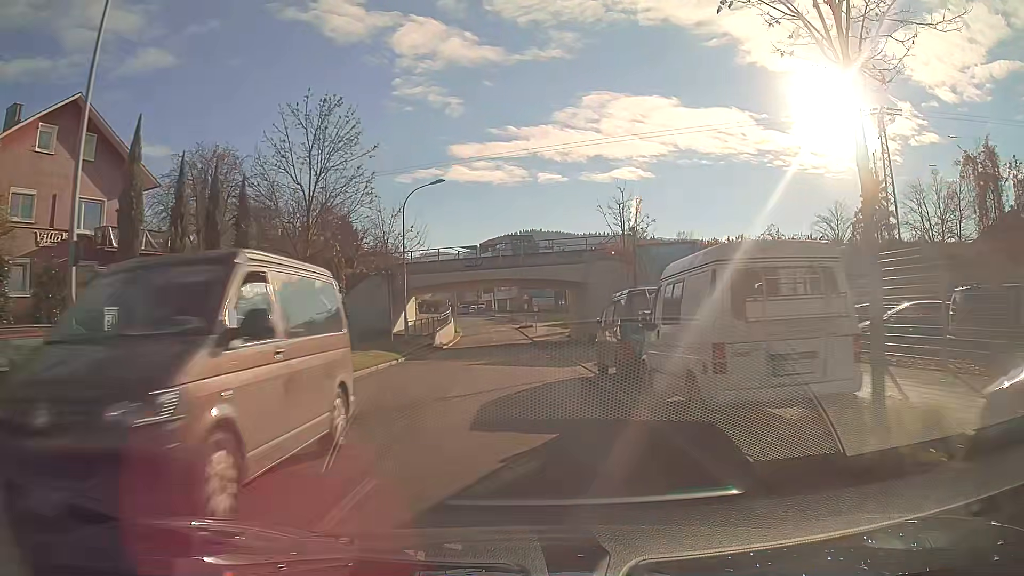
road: secondary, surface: asphalt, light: Day
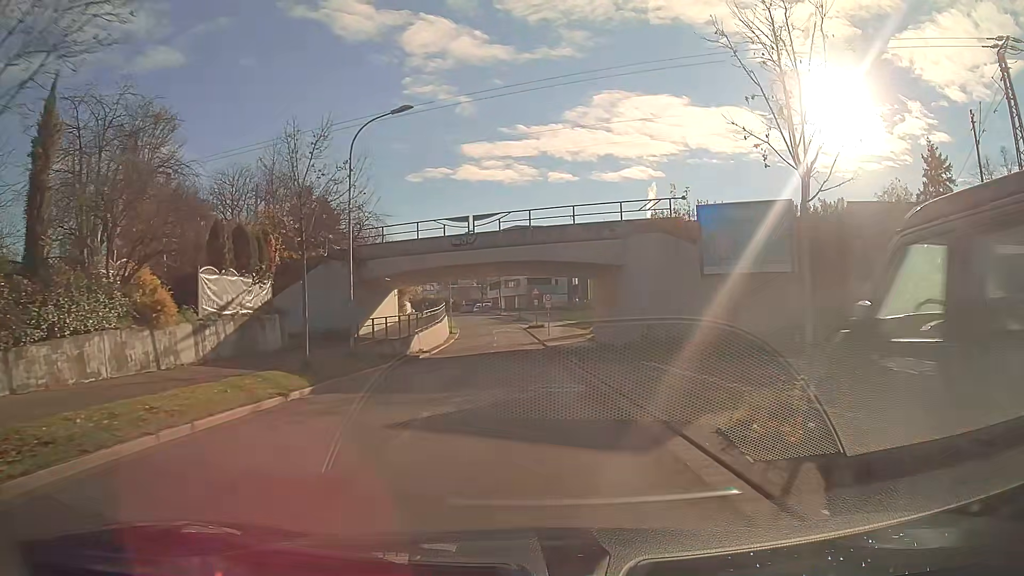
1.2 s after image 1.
(-0.1, +13.4) m; -1°
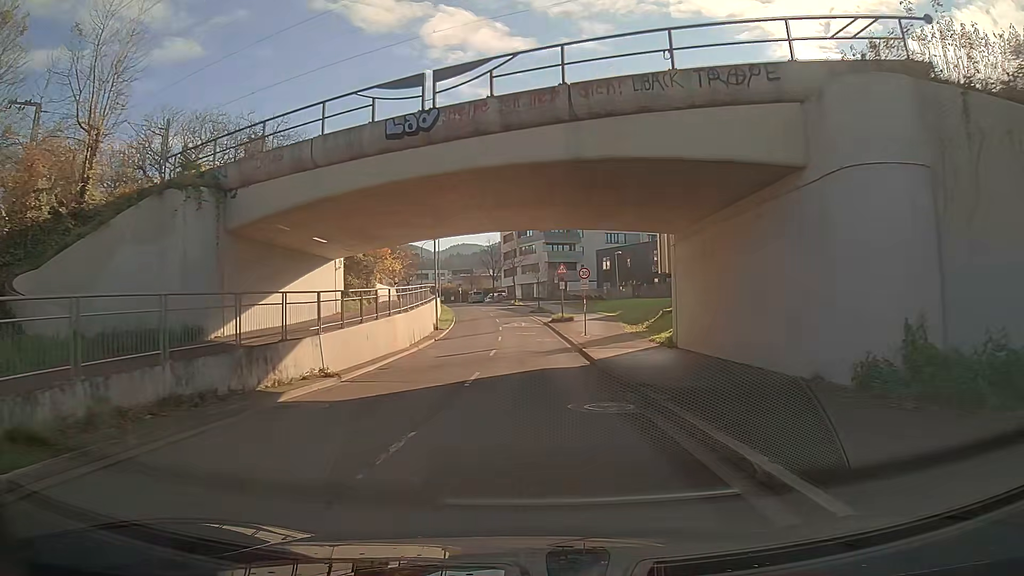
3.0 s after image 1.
(-0.3, +20.4) m; -2°
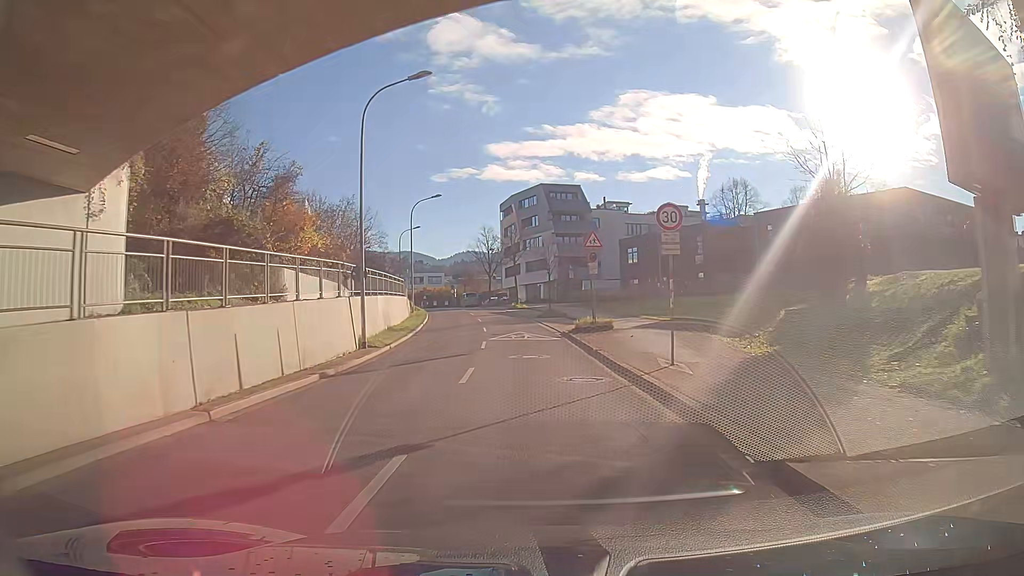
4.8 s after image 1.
(-0.5, +19.8) m; -3°
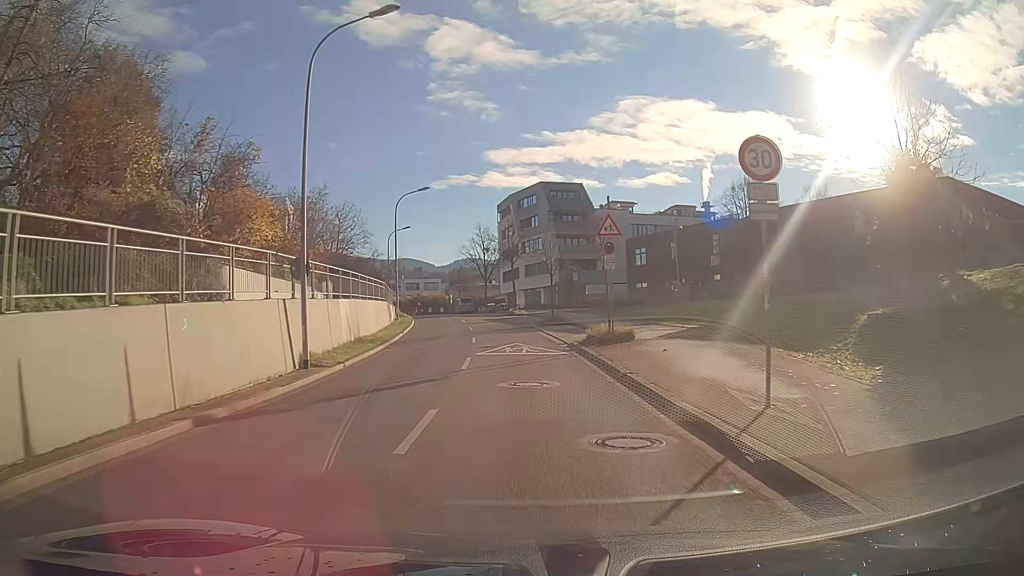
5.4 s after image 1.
(+0.1, +5.9) m; +1°
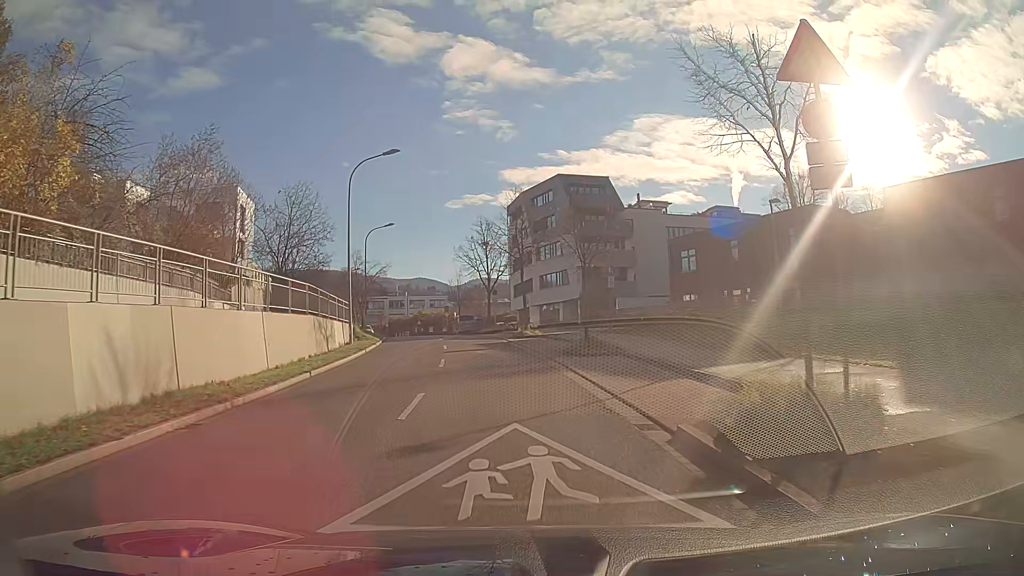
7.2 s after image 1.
(+0.1, +15.4) m; 0°
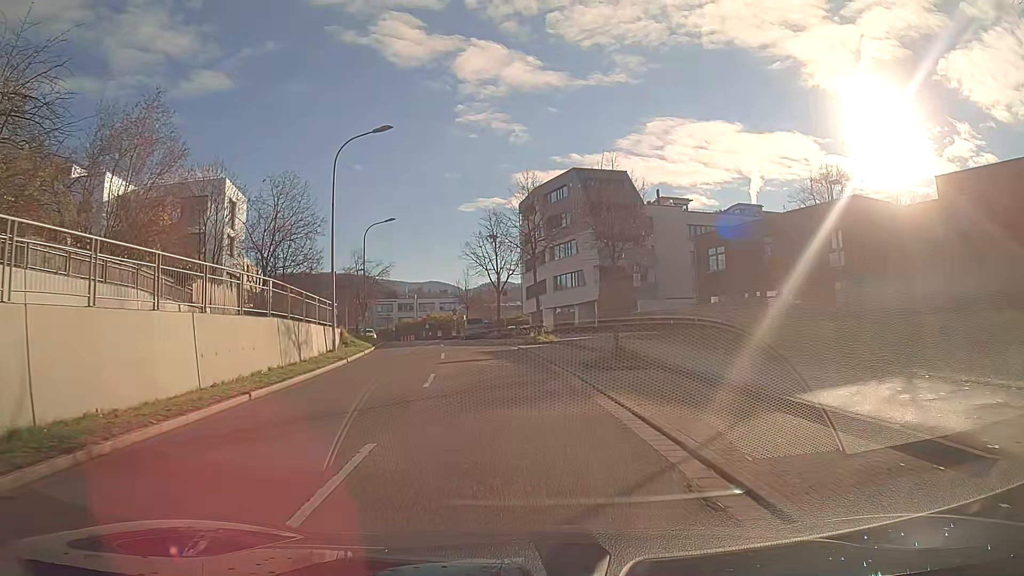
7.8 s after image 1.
(0.0, +4.7) m; -1°
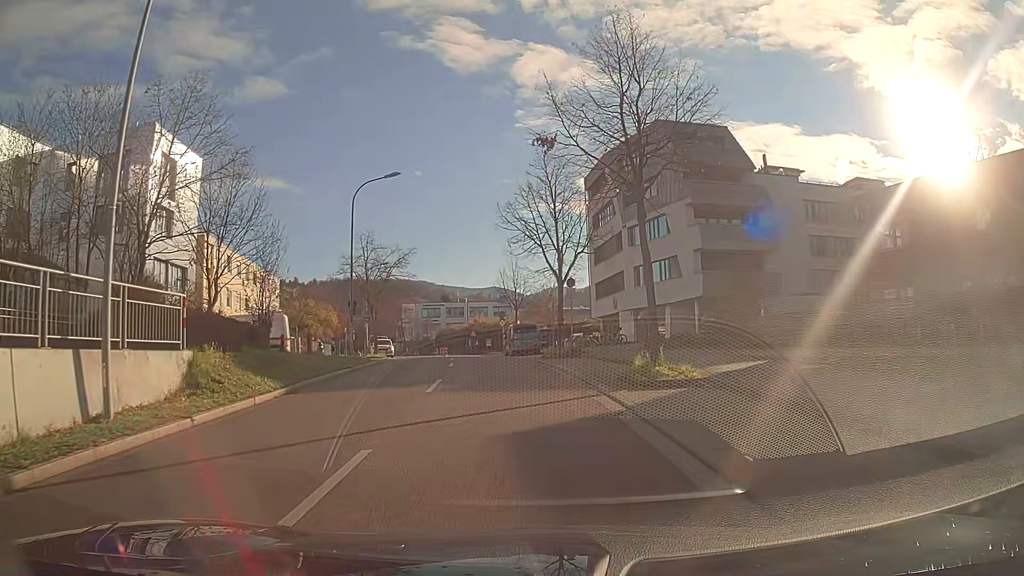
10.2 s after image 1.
(-0.8, +18.3) m; -5°
(0, +10) (-1, +20) (-2, +30) (-3, +40) (-4, +50) (-6, +60) (-8, +69) (-11, +79) (-15, +88) (-19, +97) m
